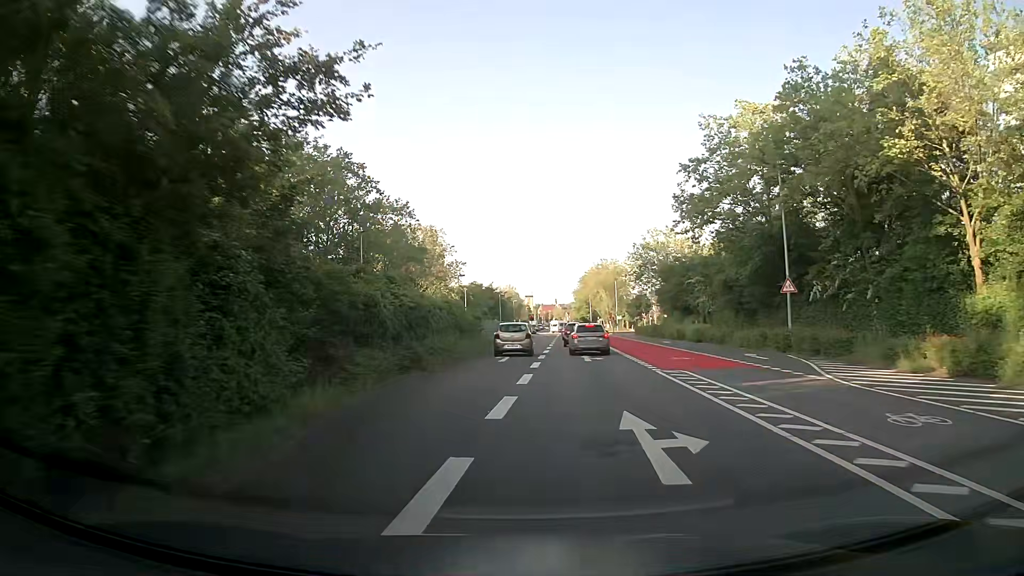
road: residential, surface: asphalt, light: Day
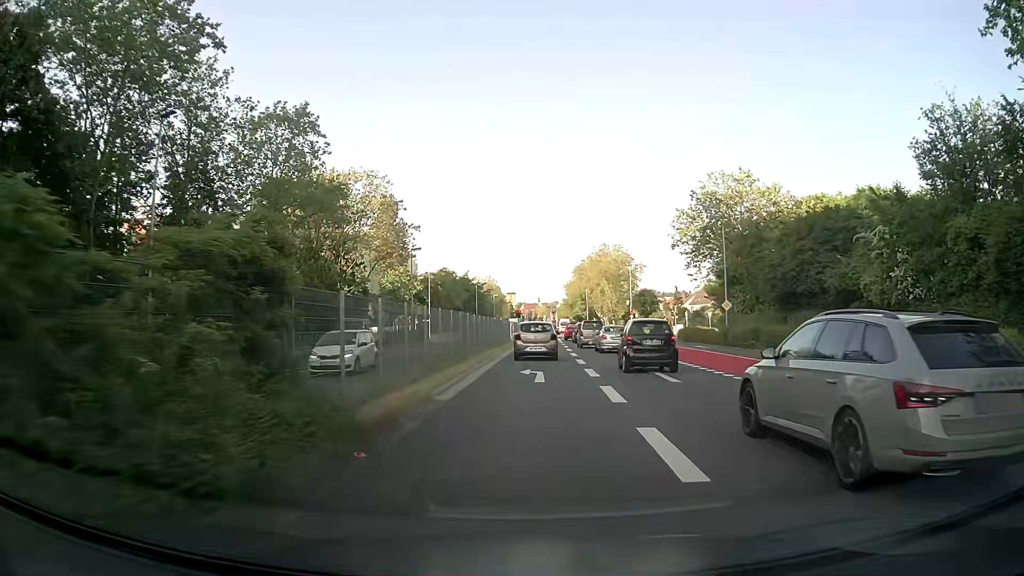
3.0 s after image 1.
(+0.1, +34.8) m; +2°
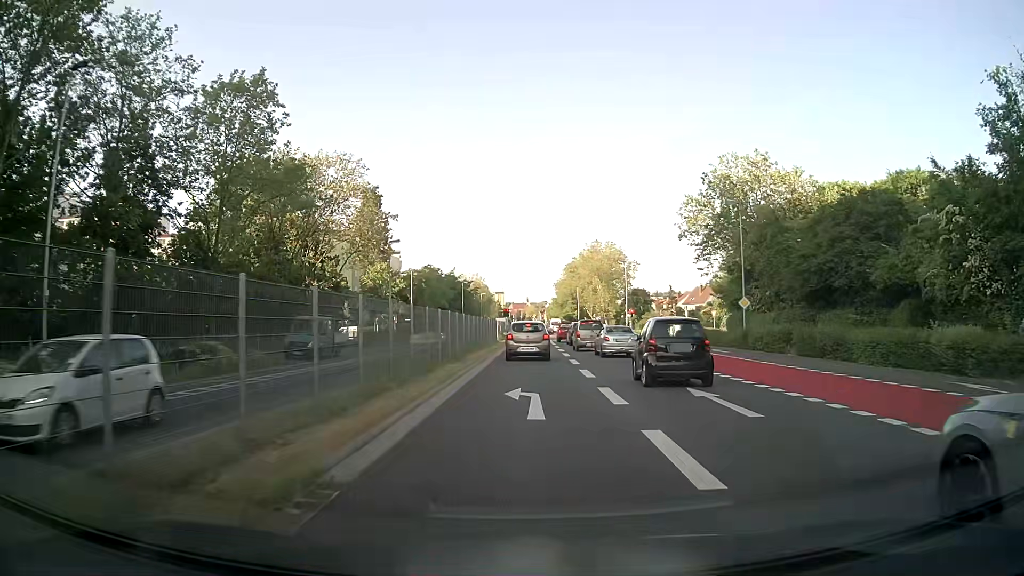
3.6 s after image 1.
(0.0, +6.4) m; +1°
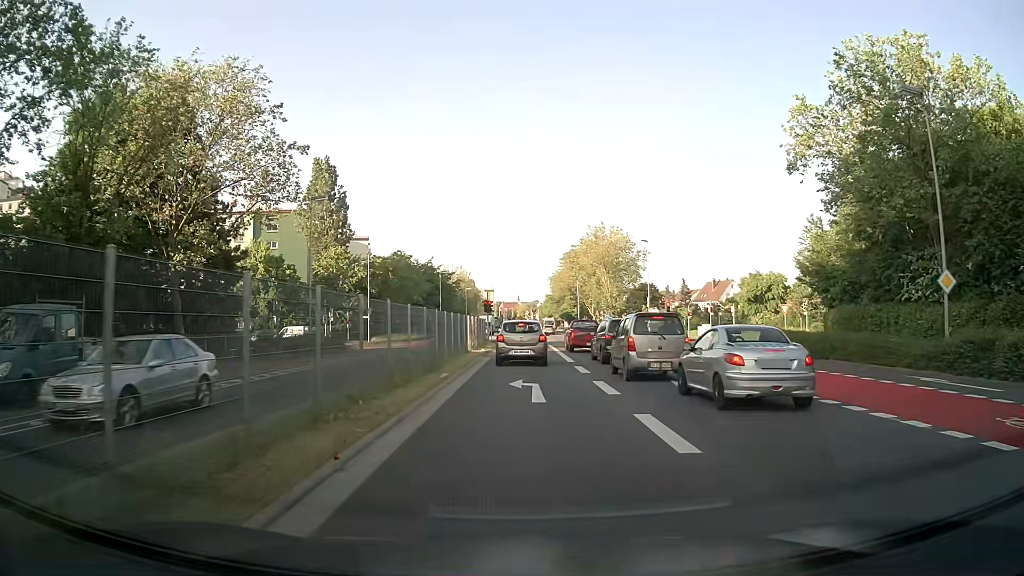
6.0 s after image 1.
(+0.1, +22.7) m; 0°
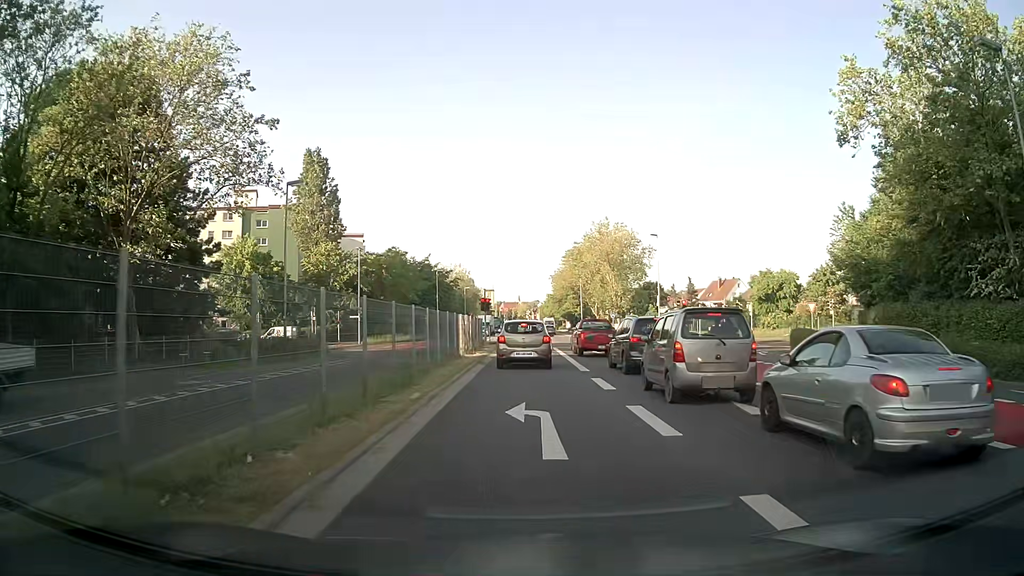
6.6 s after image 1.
(0.0, +4.9) m; 0°
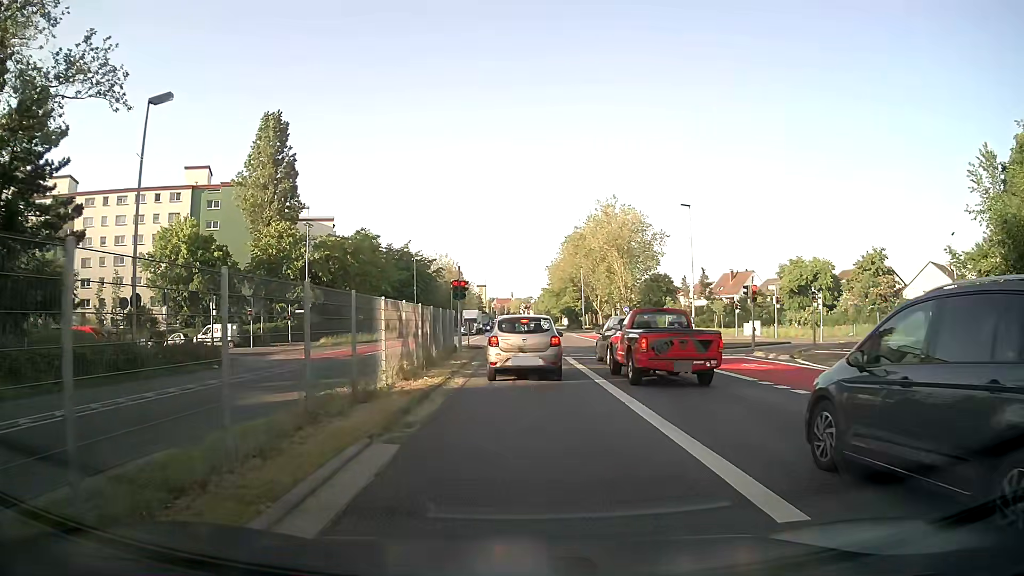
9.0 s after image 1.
(+0.1, +15.5) m; +1°
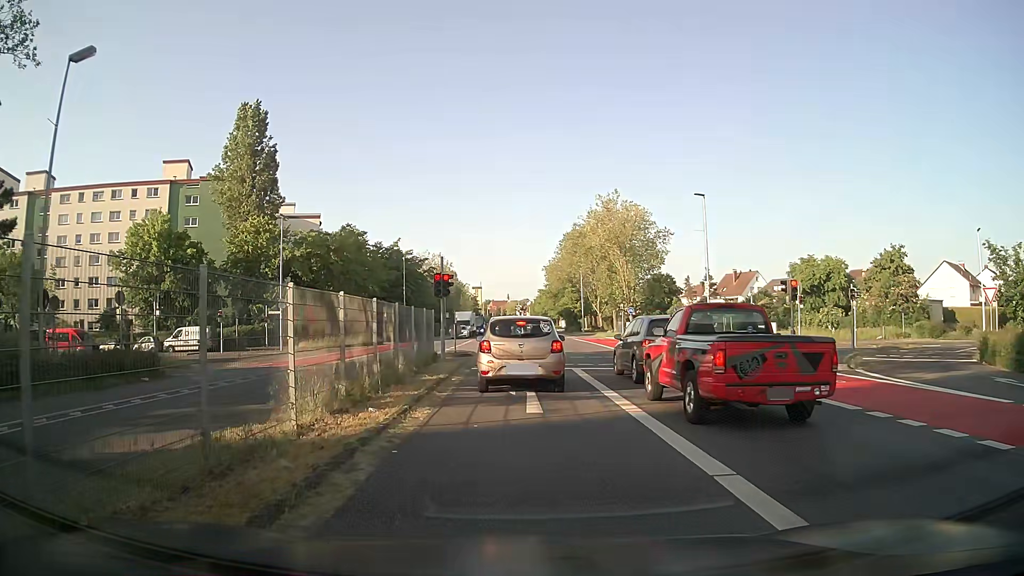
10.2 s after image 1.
(0.0, +5.3) m; 0°
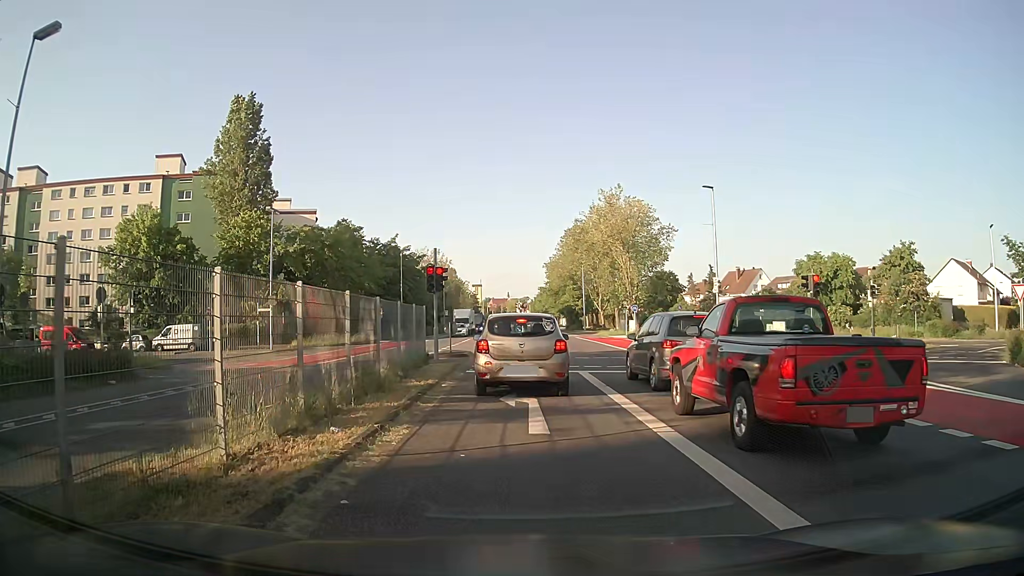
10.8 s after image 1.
(0.0, +2.1) m; +1°
